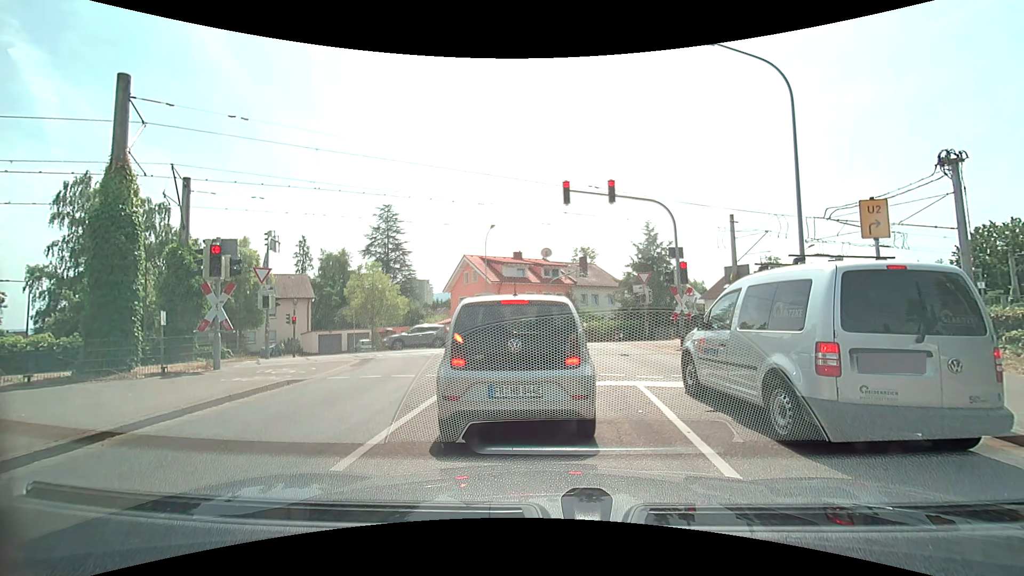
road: tertiary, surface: asphalt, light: Day
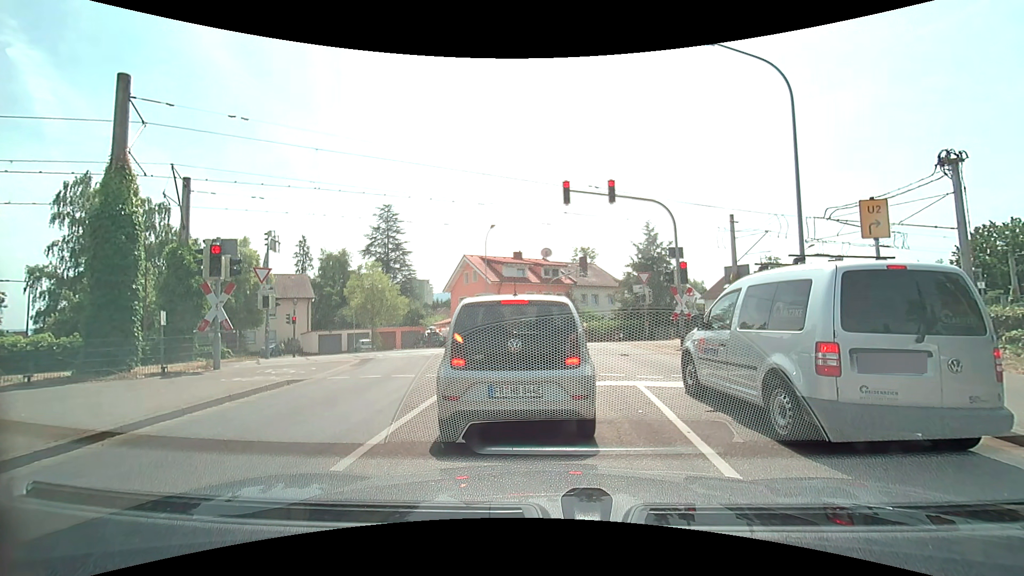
(0.0, 0.0) m; 0°
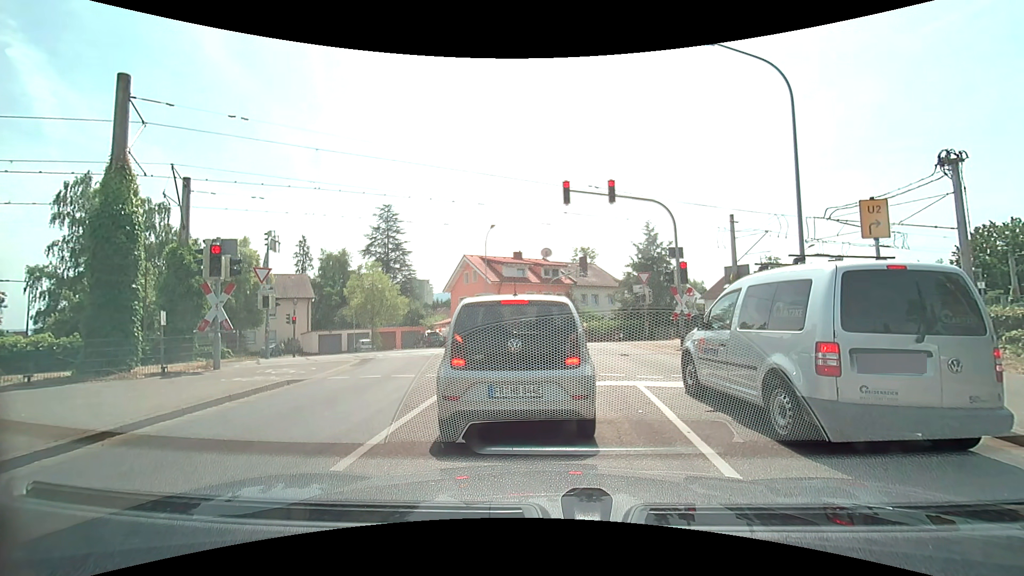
(0.0, 0.0) m; 0°
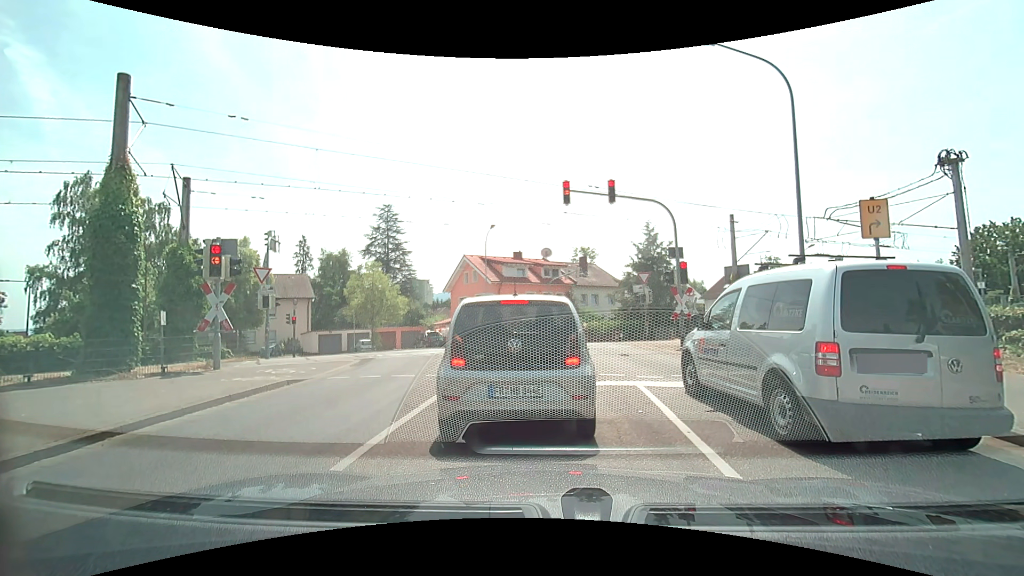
(0.0, 0.0) m; 0°
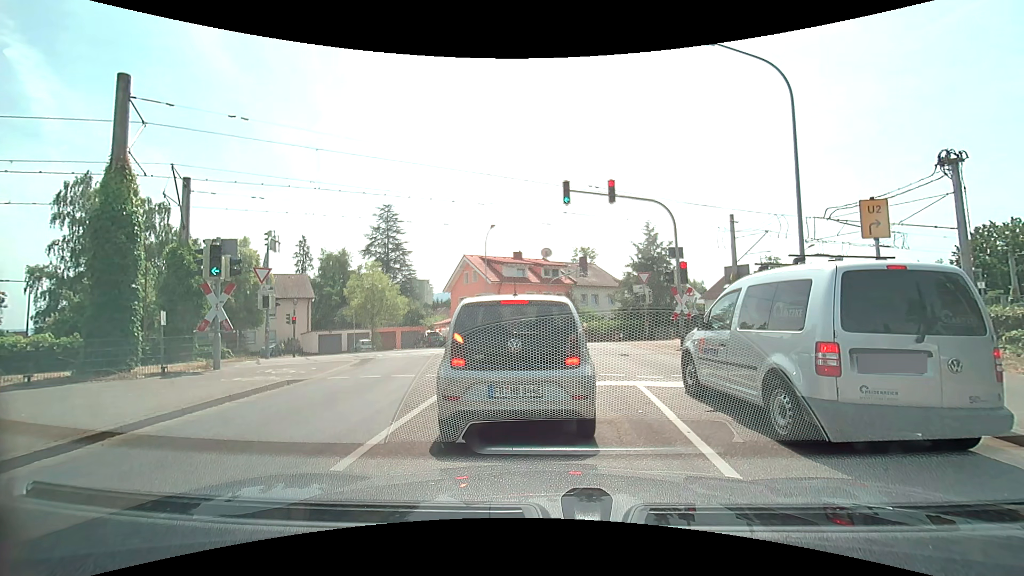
(0.0, 0.0) m; 0°
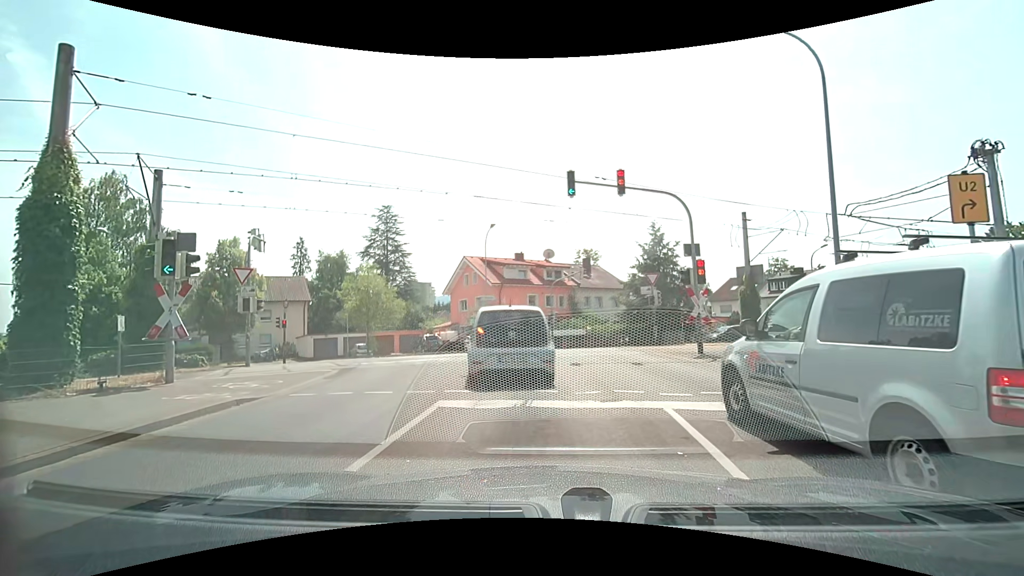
(0.0, +1.9) m; -1°
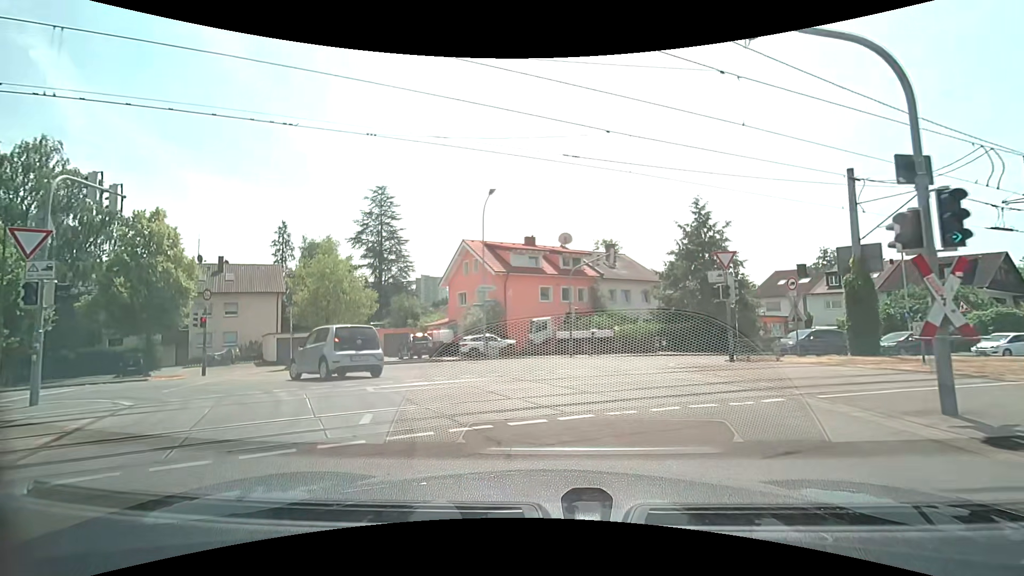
(-0.1, +9.7) m; -2°
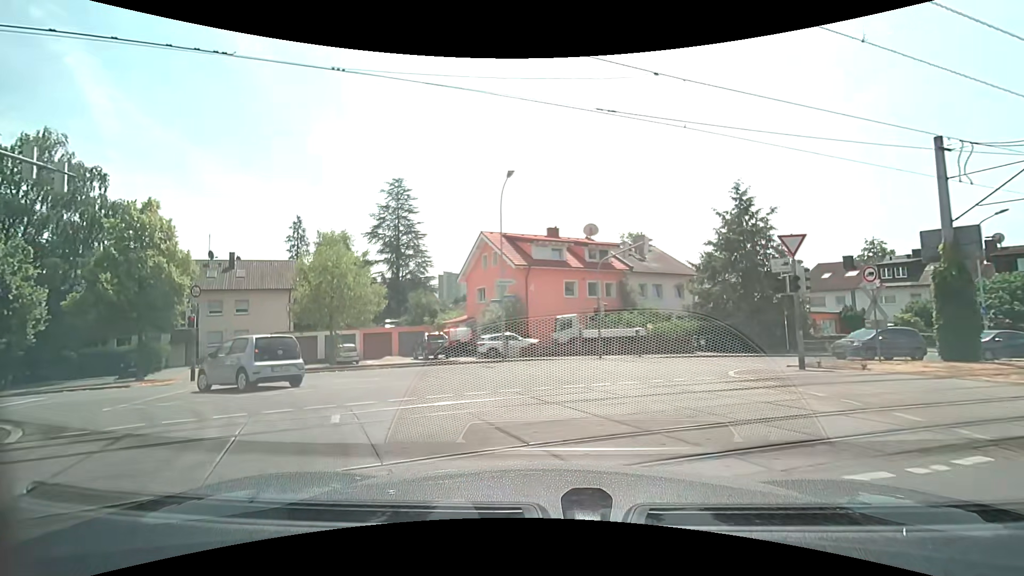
(0.0, +3.0) m; -2°
